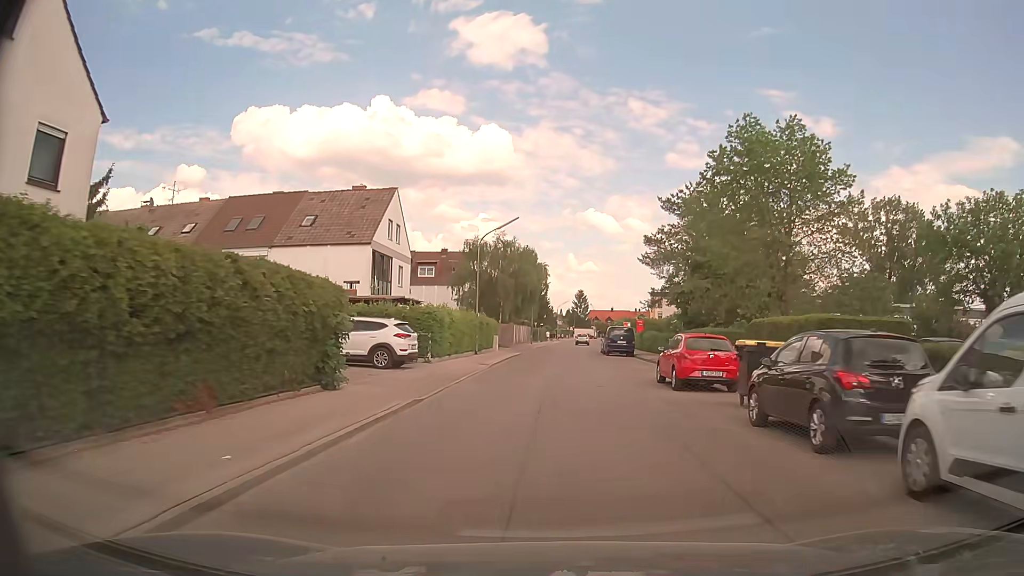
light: Day
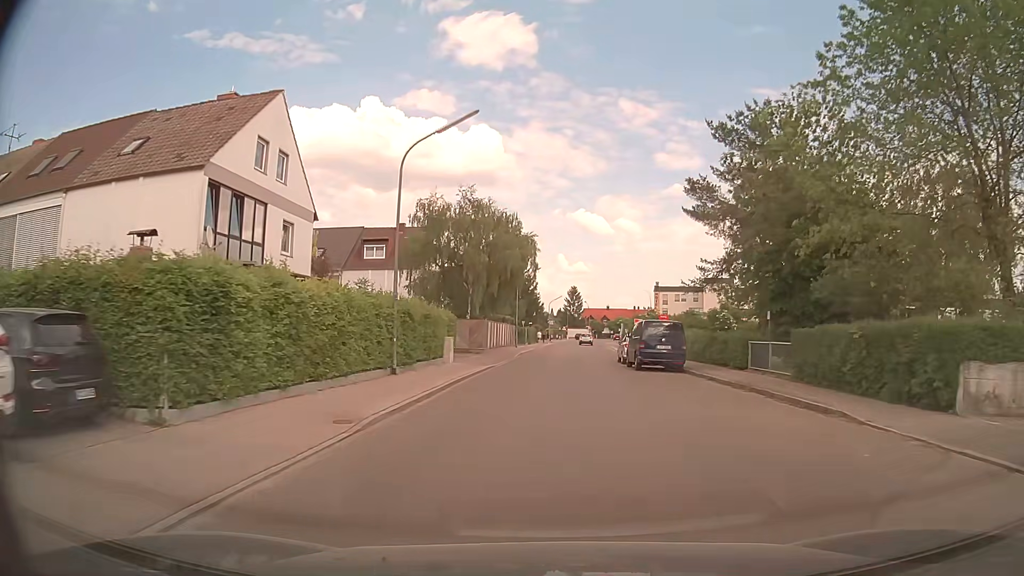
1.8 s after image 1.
(+0.3, +19.0) m; +1°
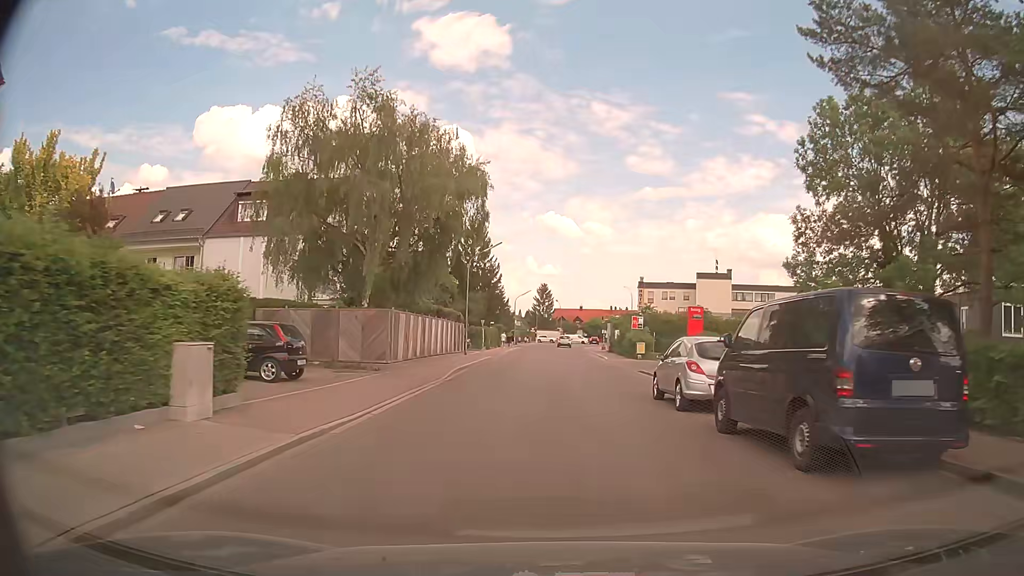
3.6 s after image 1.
(+0.3, +19.3) m; +3°
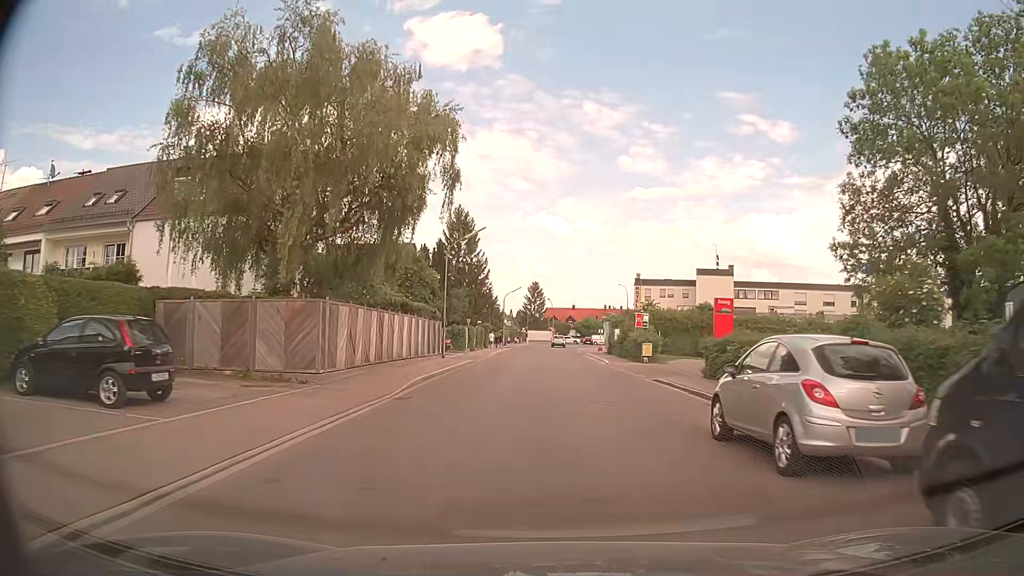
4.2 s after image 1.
(0.0, +6.4) m; 0°
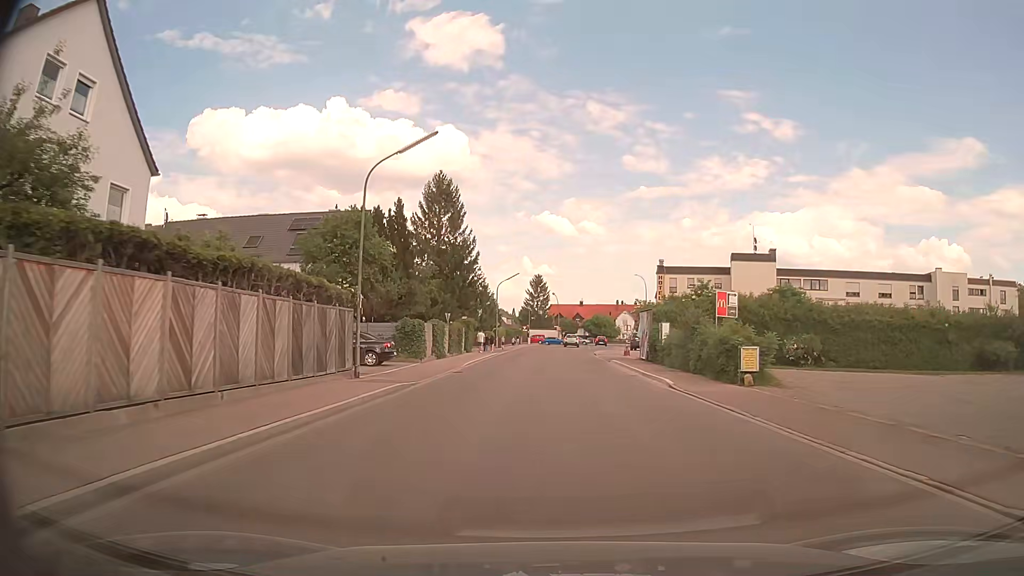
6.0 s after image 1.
(+0.1, +19.3) m; 0°
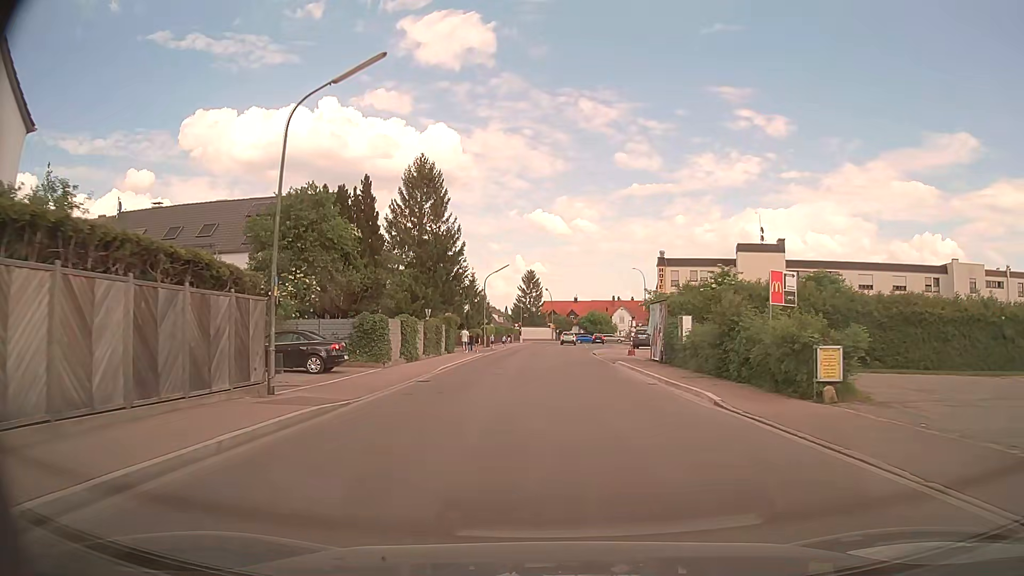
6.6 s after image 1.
(+0.1, +6.3) m; +1°
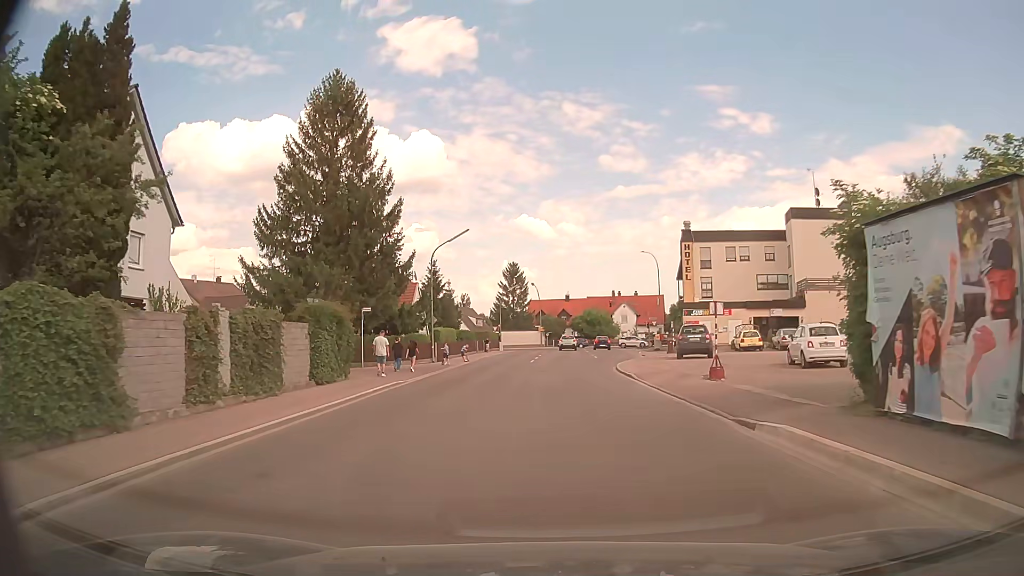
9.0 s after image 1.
(+0.2, +23.5) m; +1°
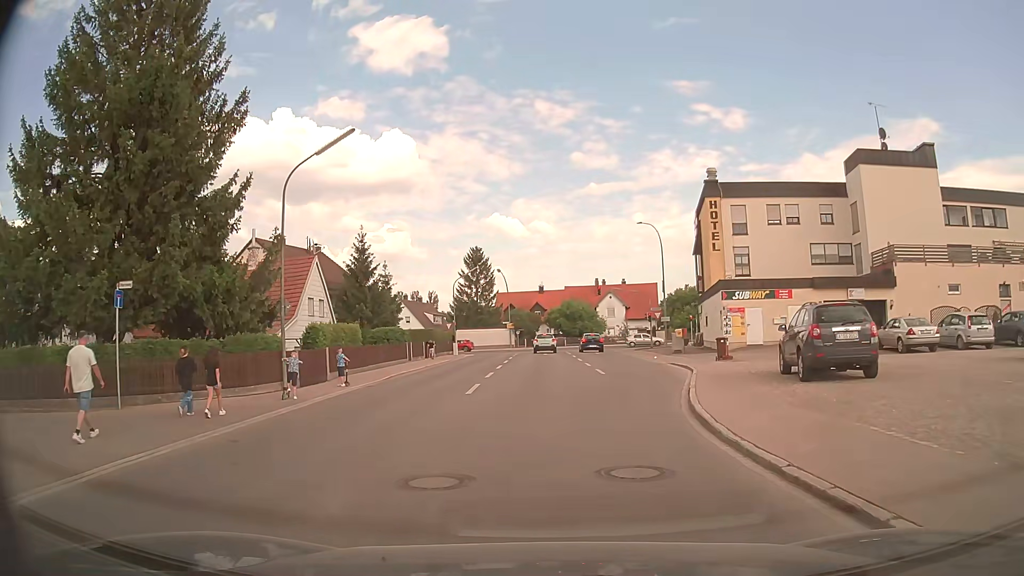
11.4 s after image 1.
(+0.2, +19.6) m; +2°
